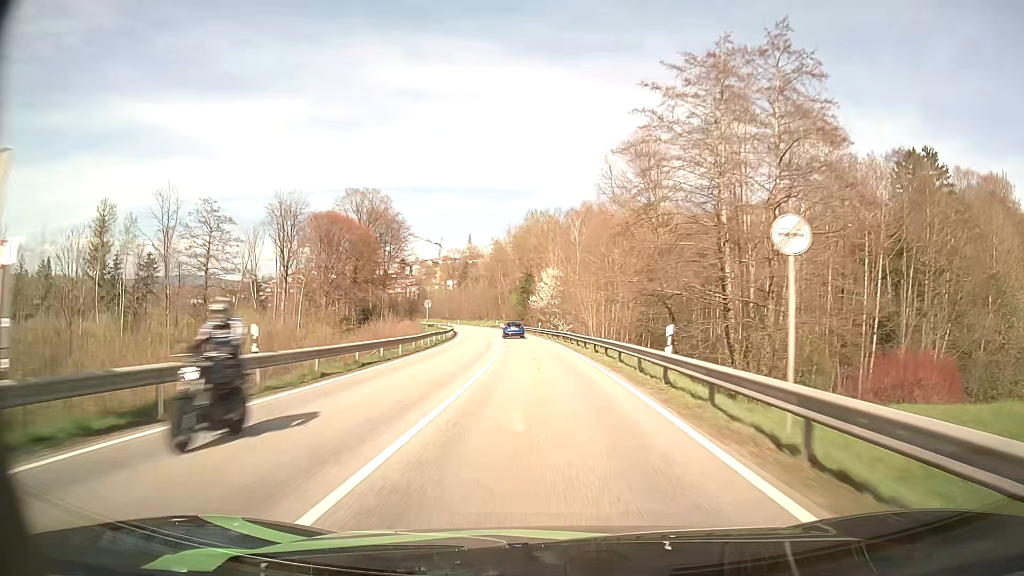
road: secondary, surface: asphalt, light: Day
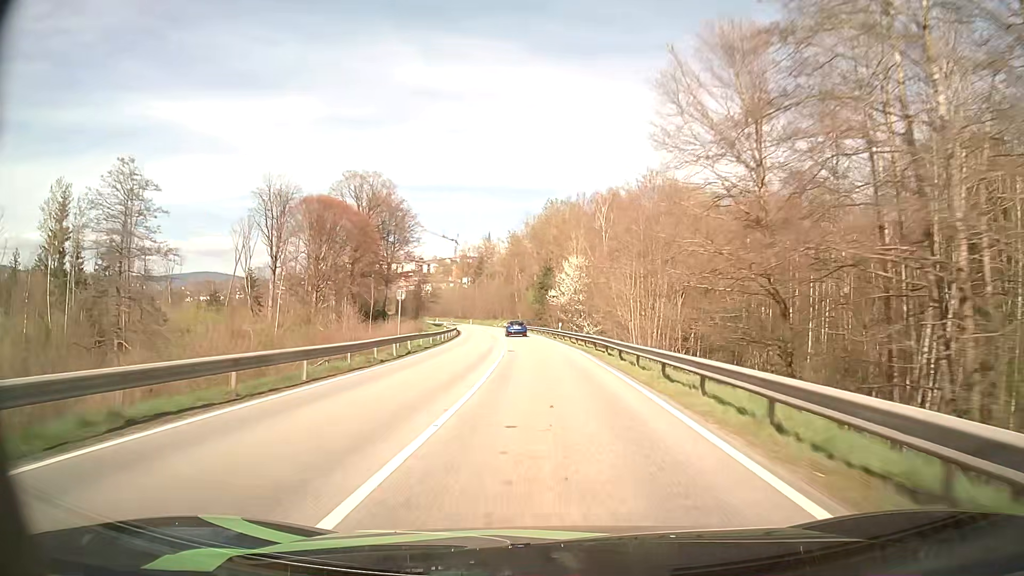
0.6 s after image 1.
(-0.2, +14.1) m; -2°
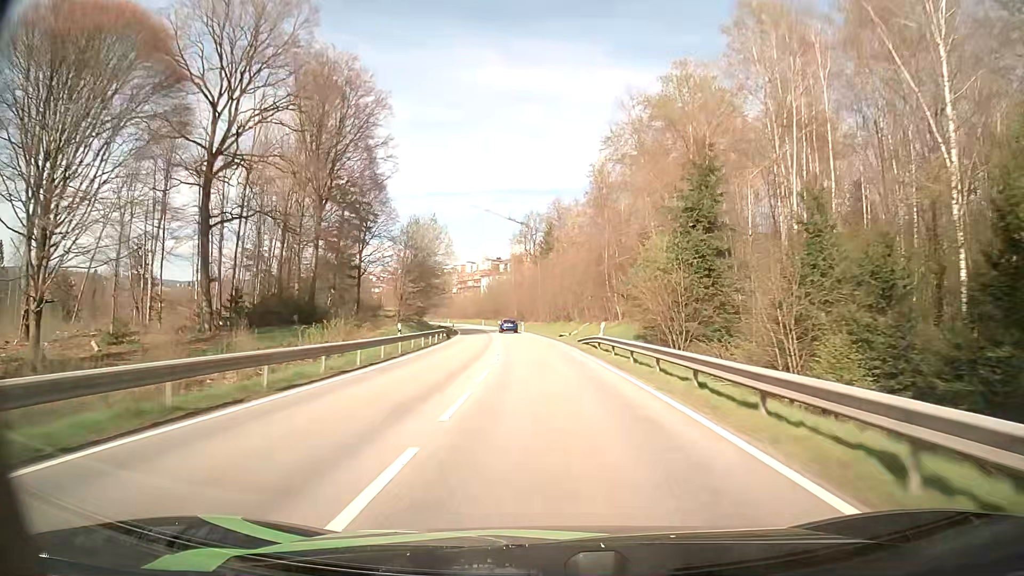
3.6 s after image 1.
(-4.1, +71.4) m; -7°
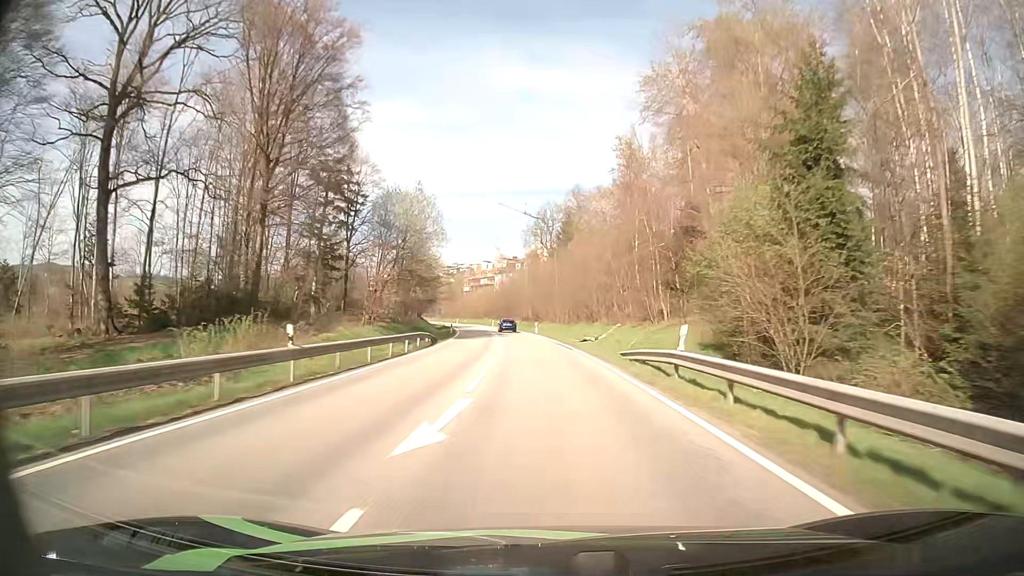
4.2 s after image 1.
(-0.2, +14.4) m; -2°
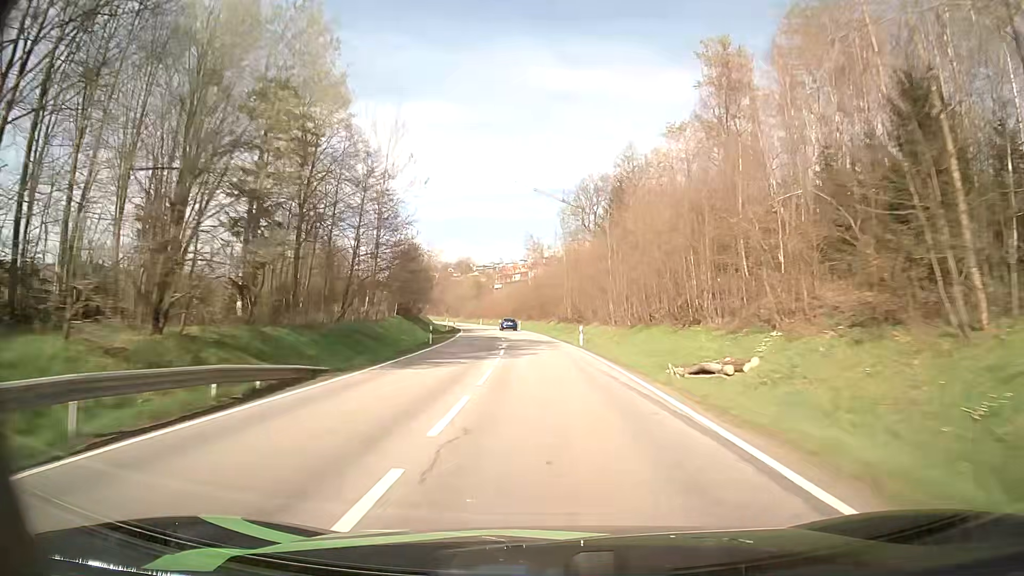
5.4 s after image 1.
(-0.7, +28.8) m; -3°
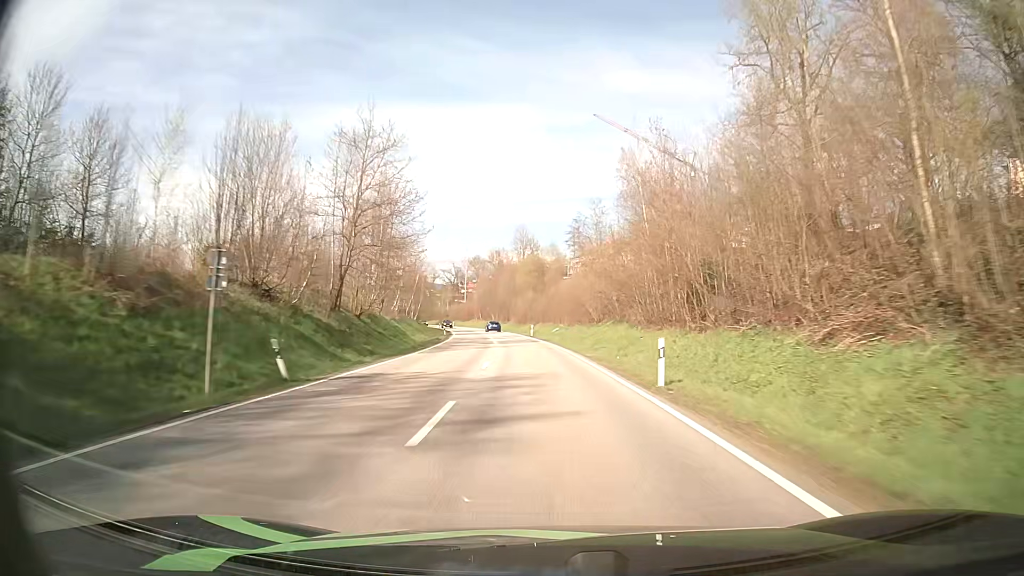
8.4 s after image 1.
(-4.4, +72.5) m; -7°
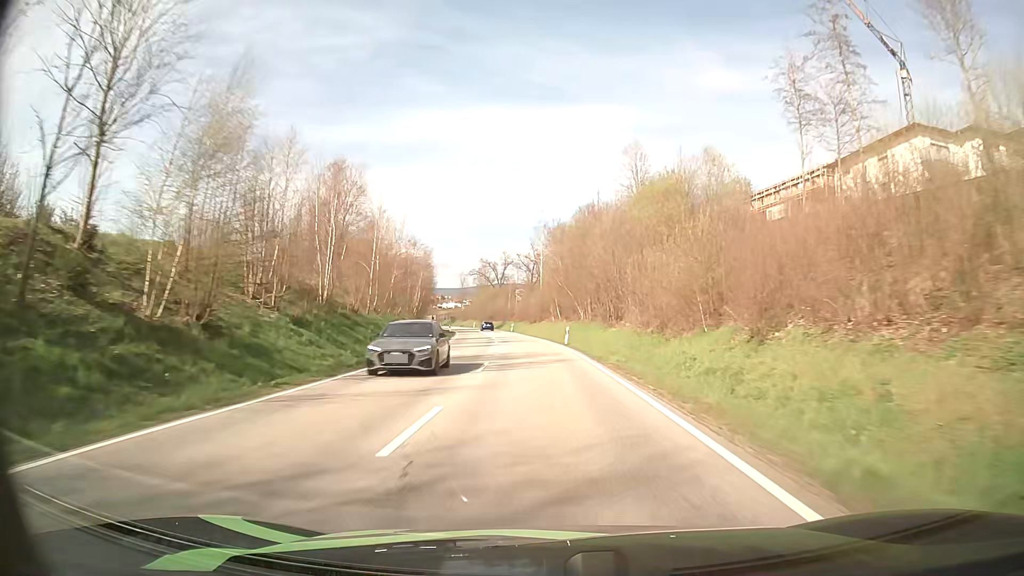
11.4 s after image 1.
(-4.9, +72.8) m; -8°
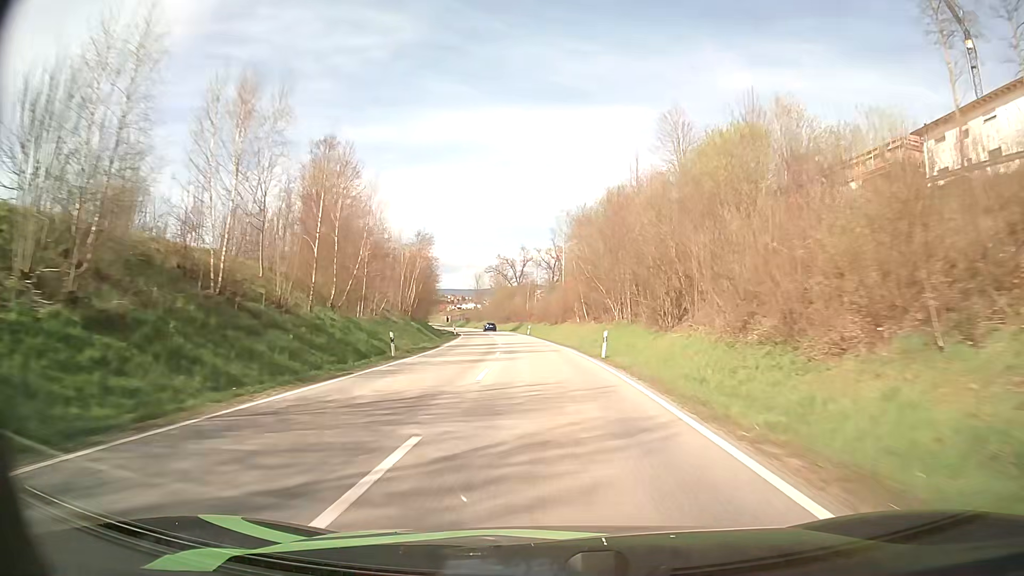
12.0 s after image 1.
(-0.2, +14.6) m; -2°
(0, +10) (0, +20) (-1, +30) (-2, +40) (-2, +50) (-3, +60) (-5, +70) (-6, +80) (-7, +90) (-9, +99) m
